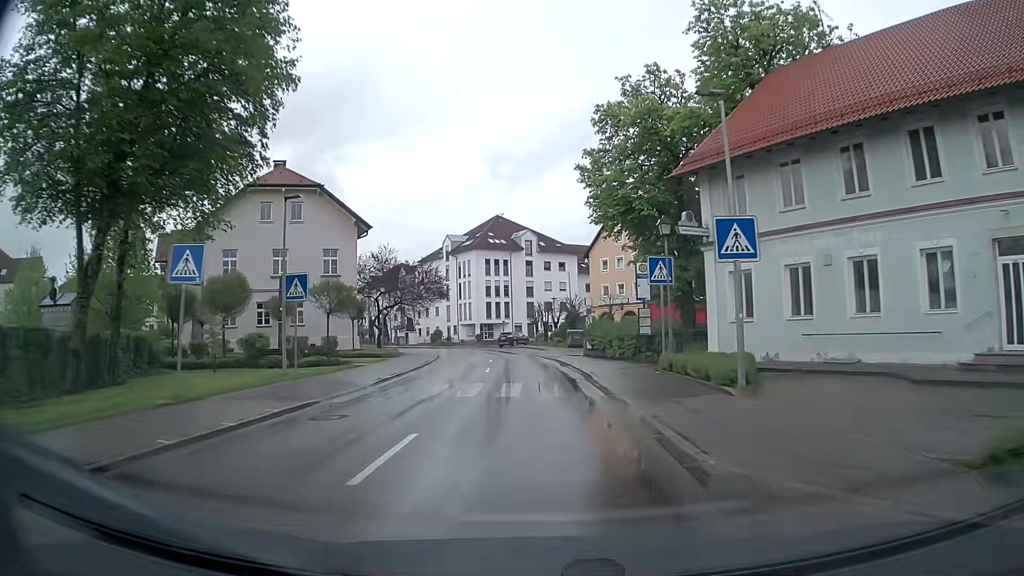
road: tertiary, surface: asphalt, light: Day
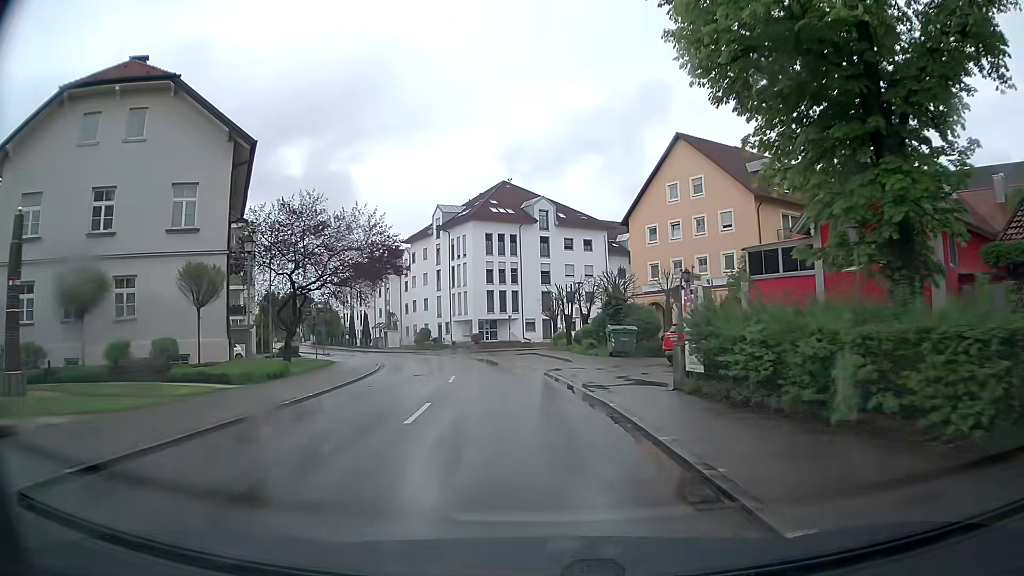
(-0.2, +22.8) m; -2°
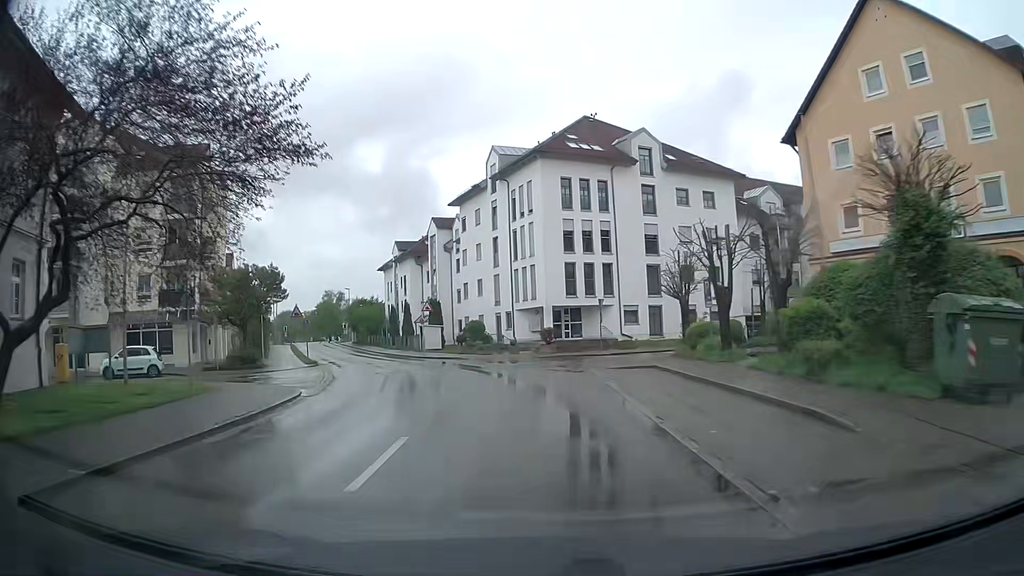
(-1.1, +22.8) m; -7°
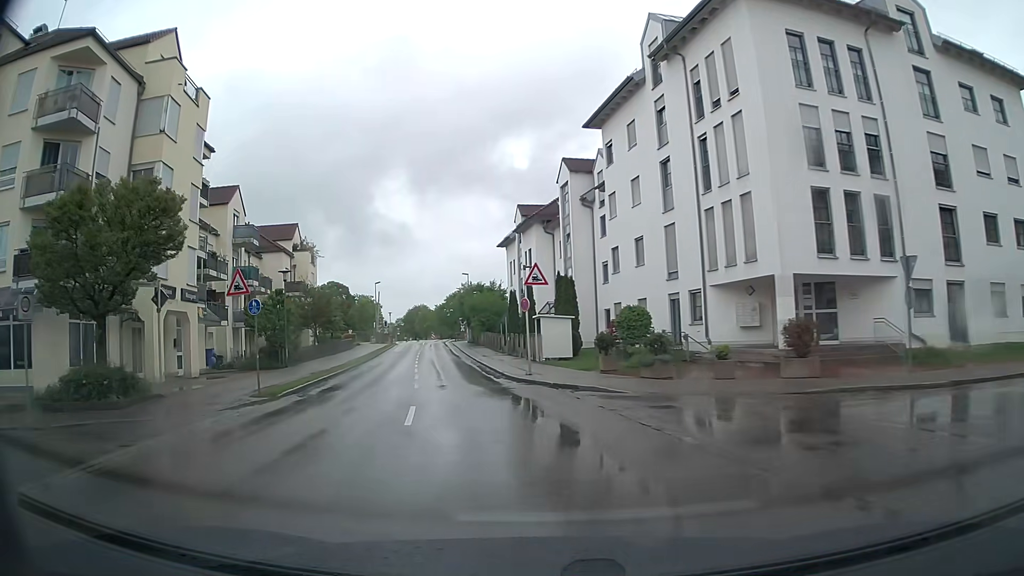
(-2.2, +22.6) m; -12°
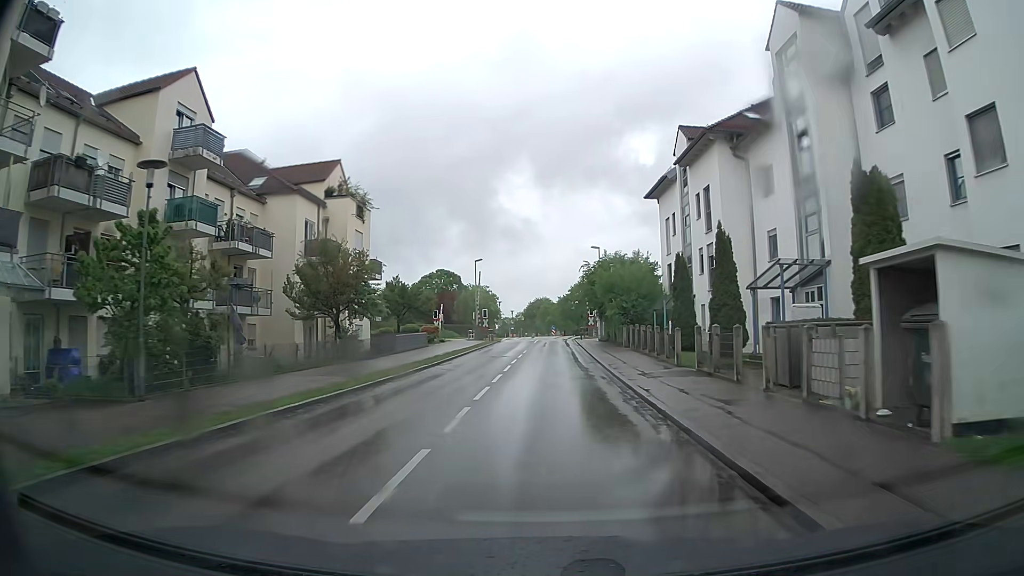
(-2.9, +22.6) m; -11°
(0, +10) (0, +20) (0, +30) (+1, +40) (+1, +50) (+1, +60) (+2, +70) (+3, +80) (+4, +90) (+4, +100) m
